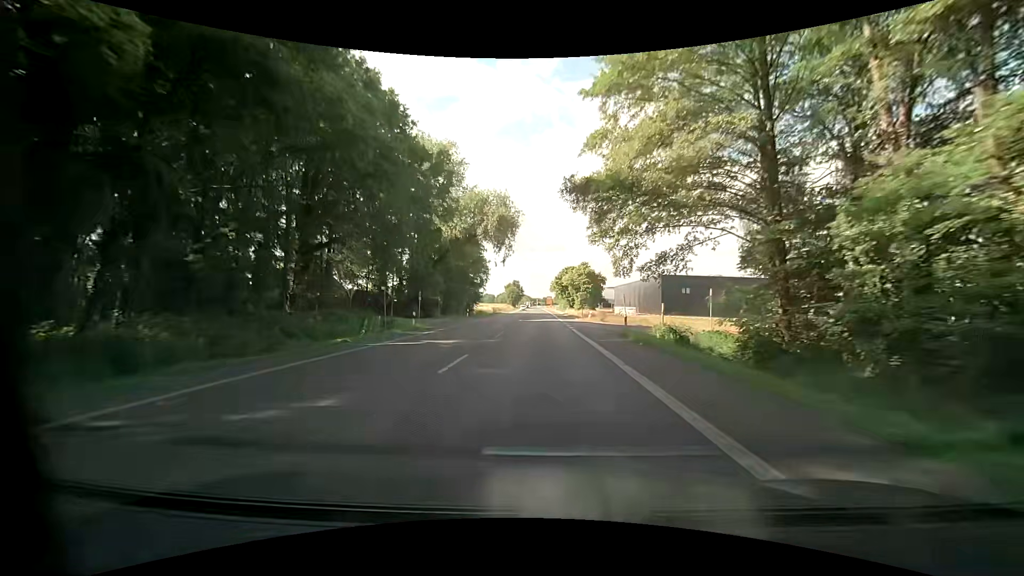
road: primary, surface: asphalt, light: Day
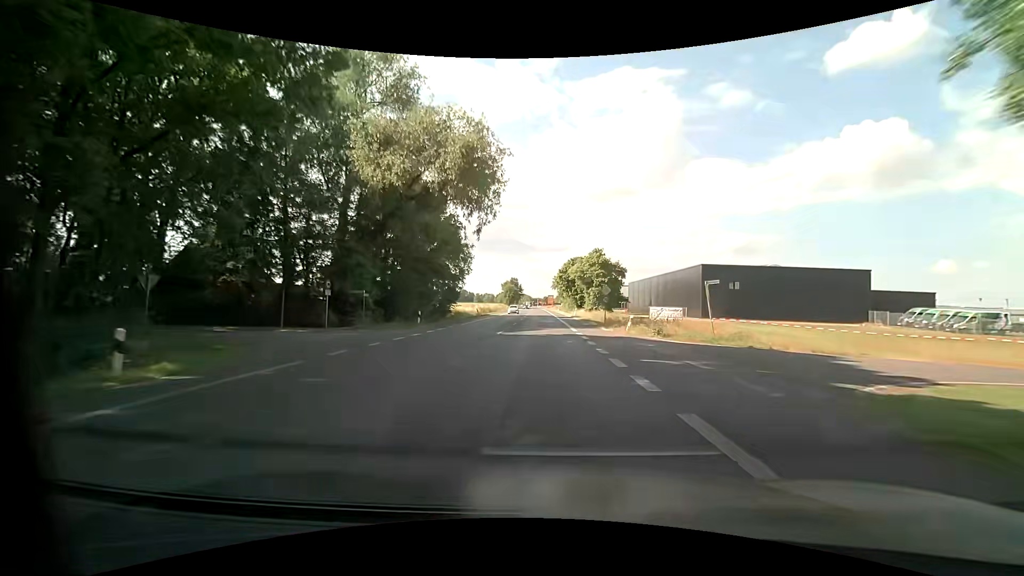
(+0.2, +22.9) m; +1°
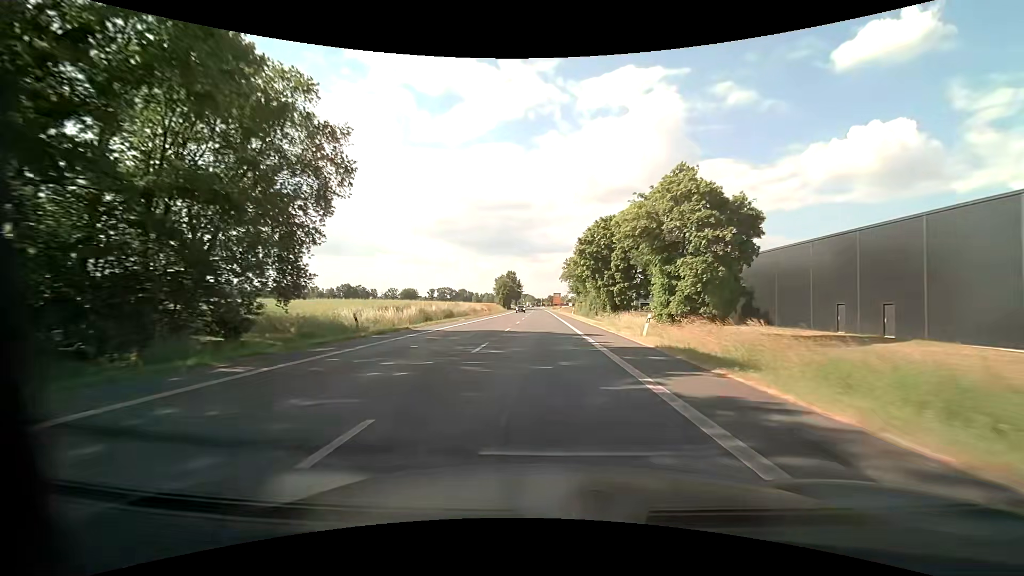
(-0.2, +45.7) m; 0°
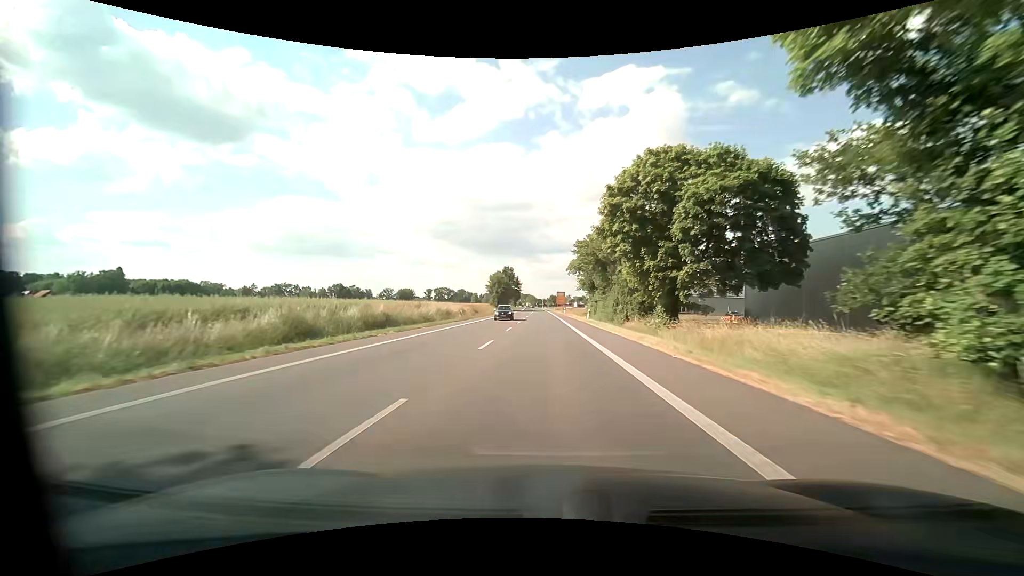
(-0.1, +22.9) m; -1°
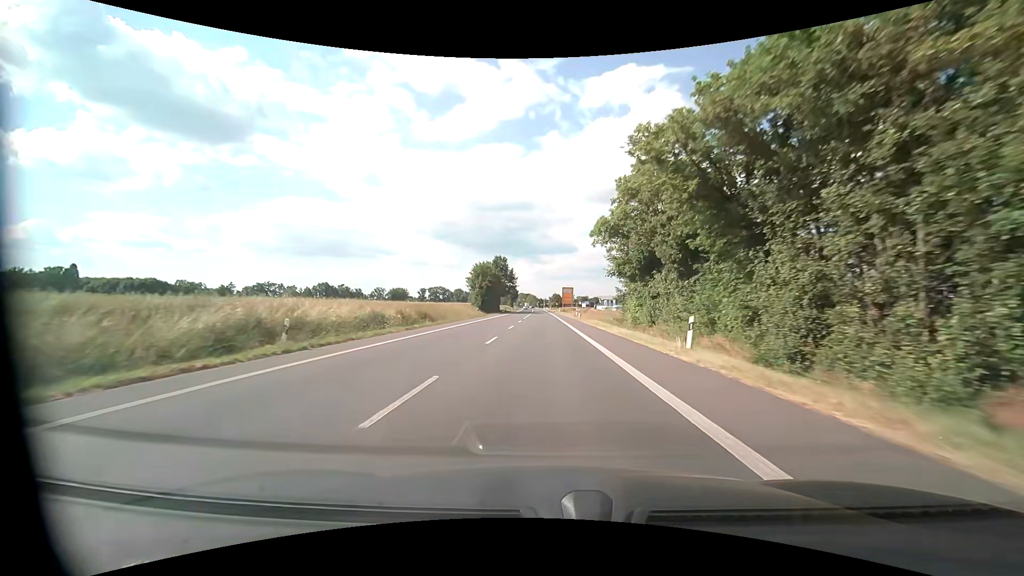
(0.0, +34.3) m; 0°
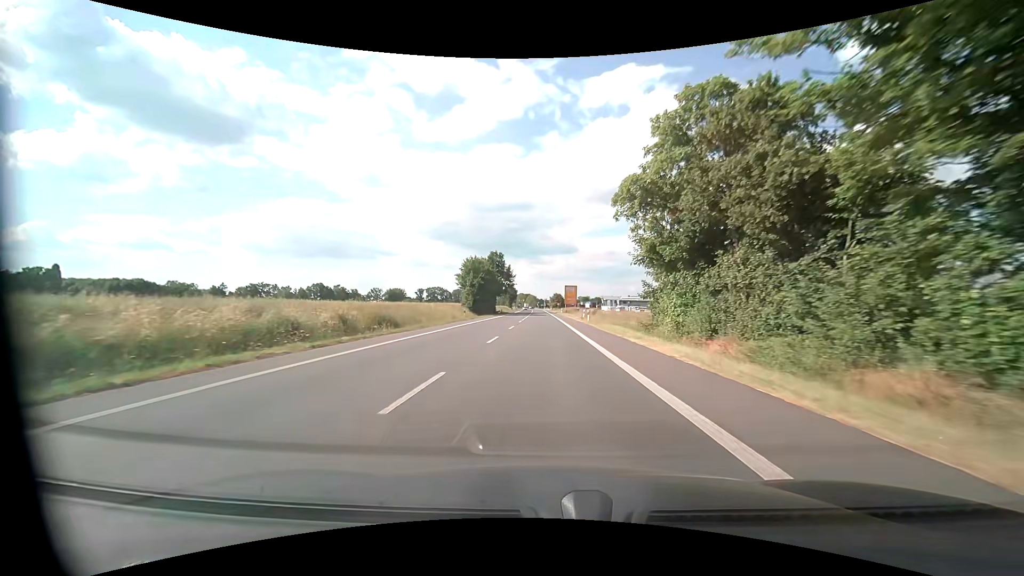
(0.0, +11.4) m; 0°
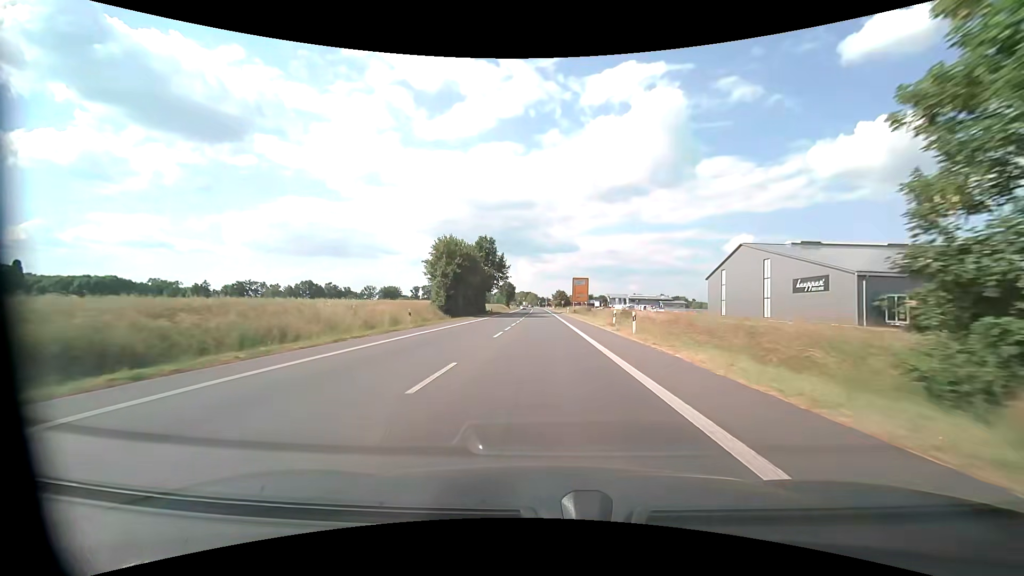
(0.0, +22.9) m; 0°
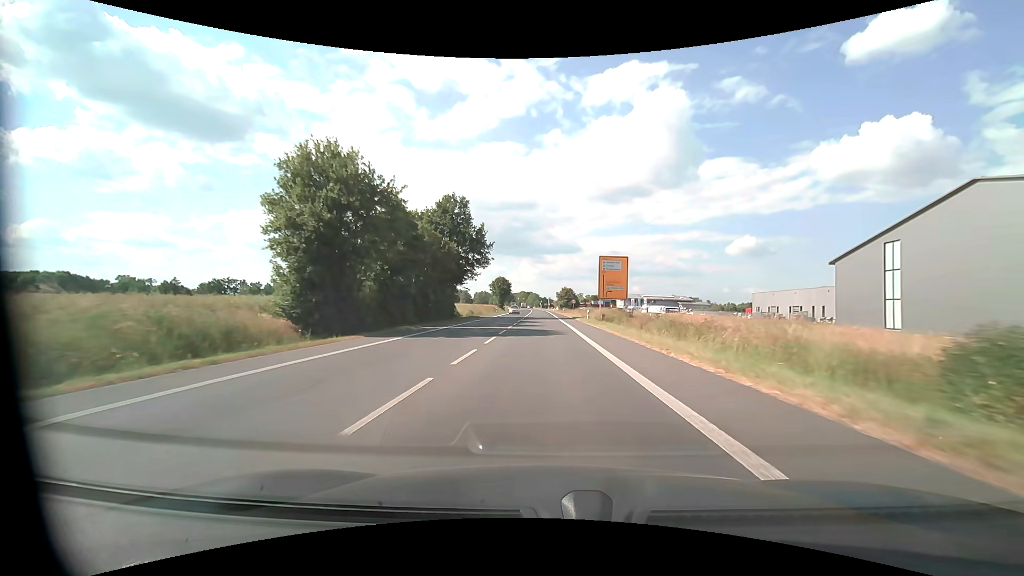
(-0.3, +34.3) m; -1°
(0, +10) (0, +20) (0, +30) (0, +40) (0, +50) (0, +60) (0, +70) (-1, +80) (-1, +90) (-1, +100) m
